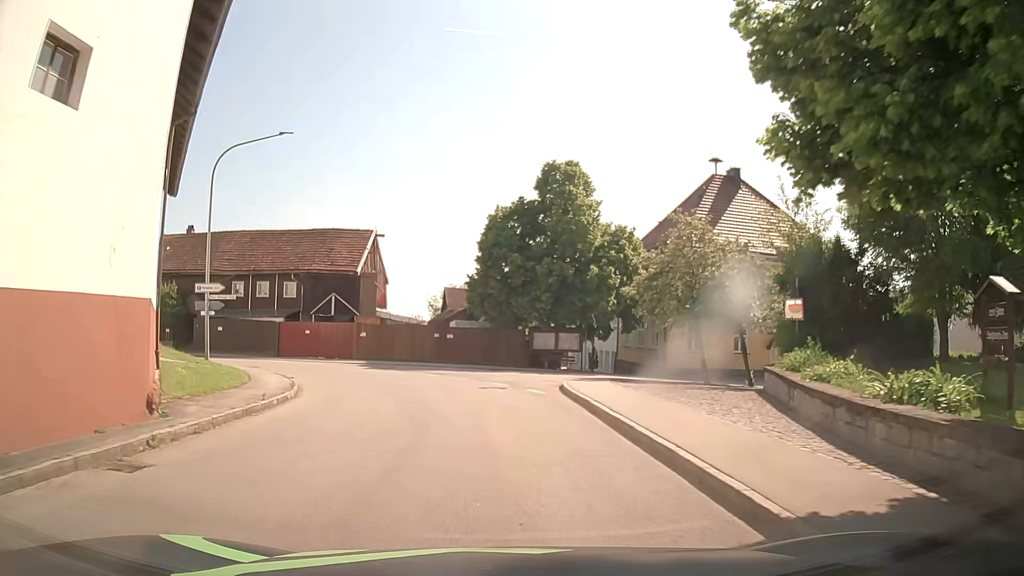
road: tertiary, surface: asphalt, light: Day
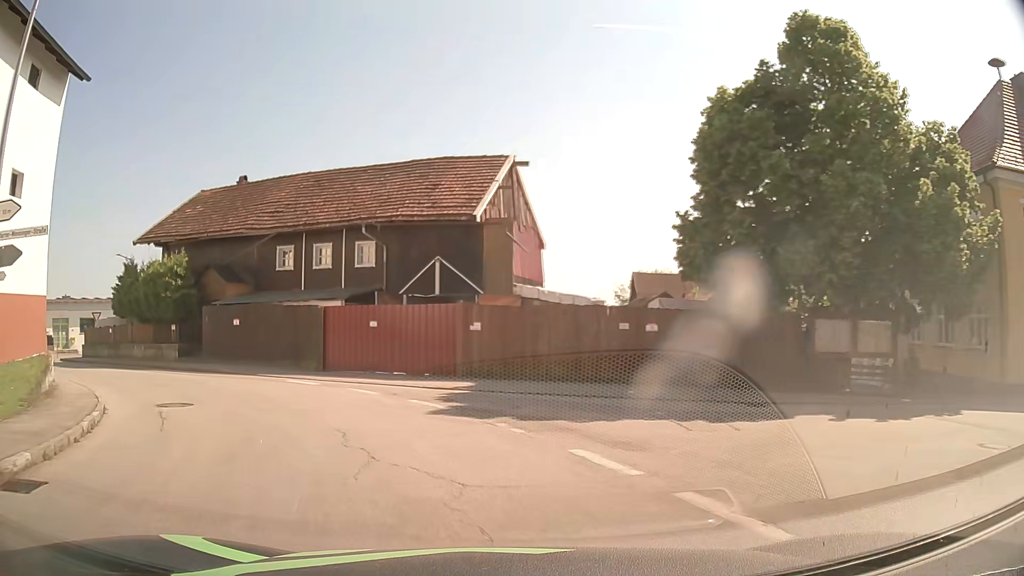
(-1.3, +19.3) m; -15°
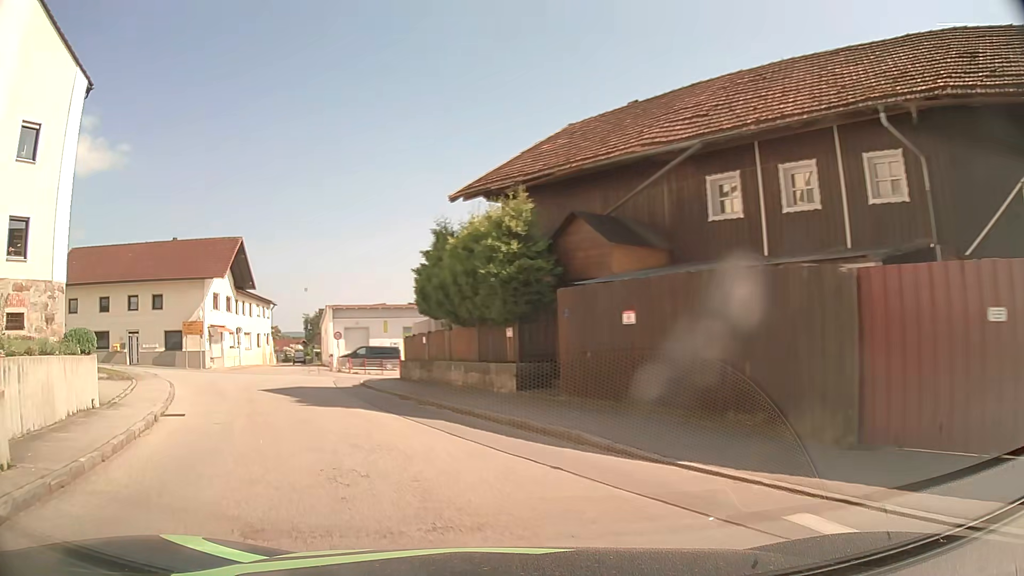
(-3.9, +13.4) m; -35°
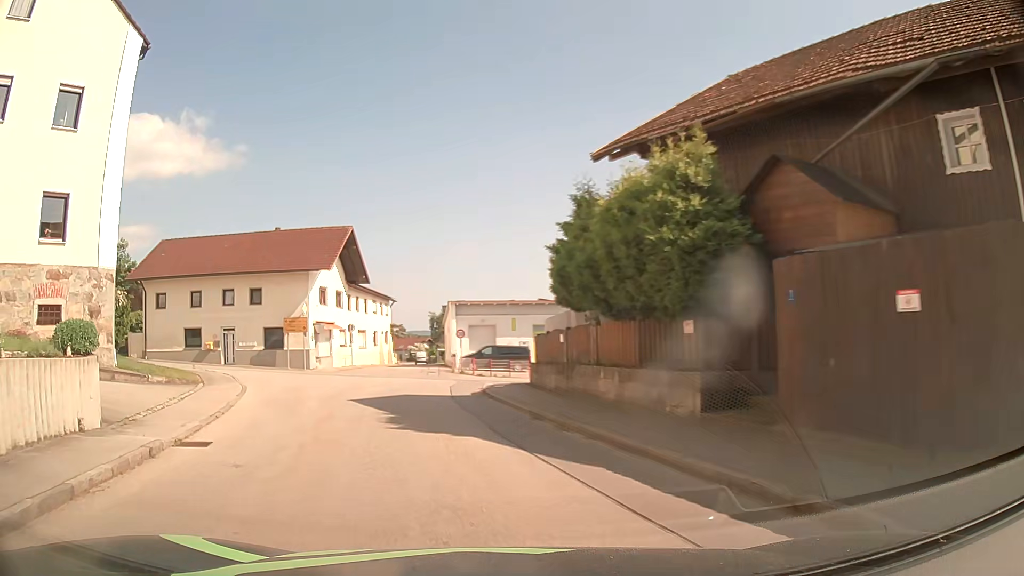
(-0.4, +4.6) m; -10°
